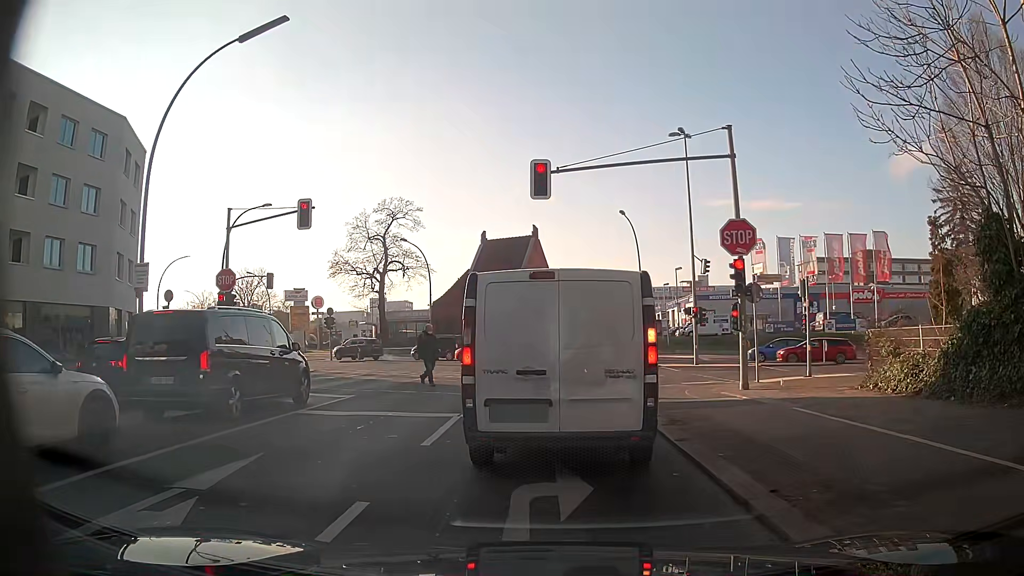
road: primary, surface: asphalt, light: Day
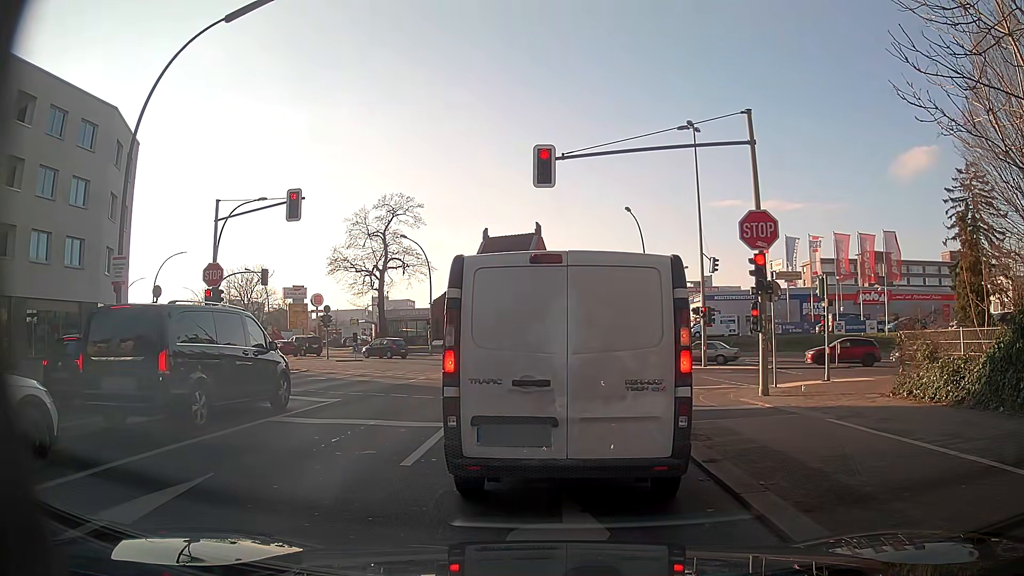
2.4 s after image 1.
(0.0, +1.3) m; 0°
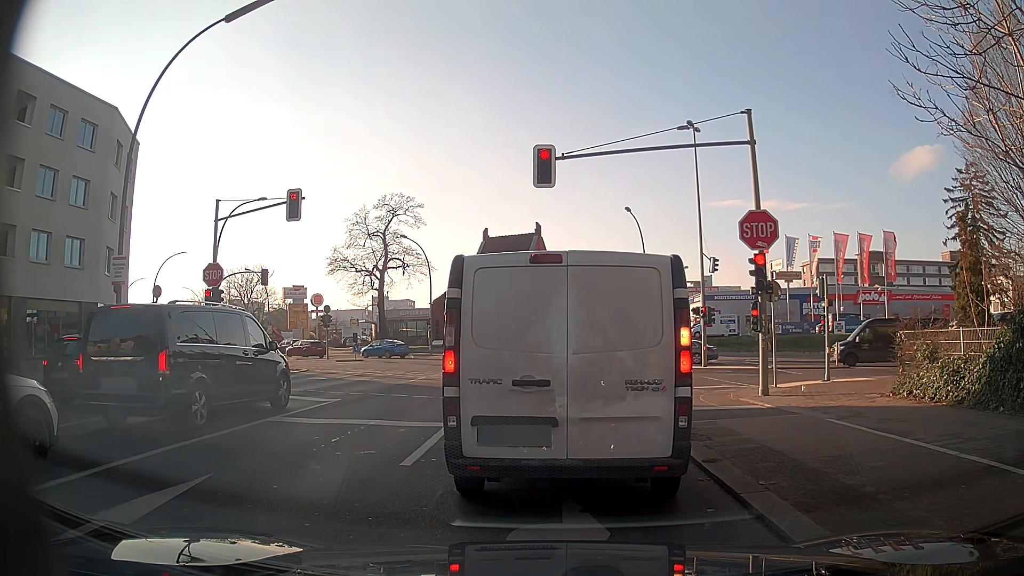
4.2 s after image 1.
(0.0, 0.0) m; 0°
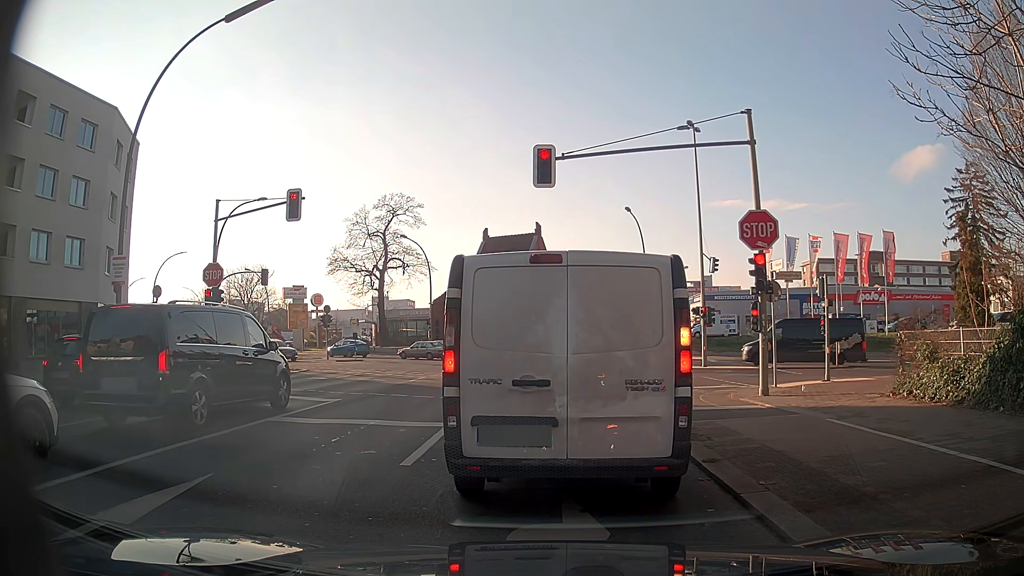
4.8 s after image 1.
(0.0, 0.0) m; 0°
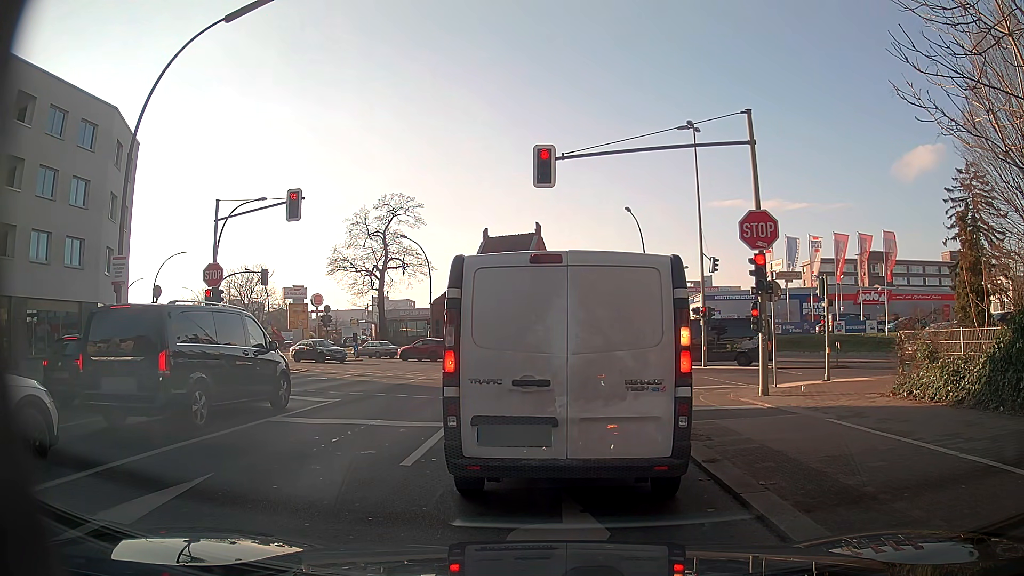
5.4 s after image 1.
(0.0, 0.0) m; 0°
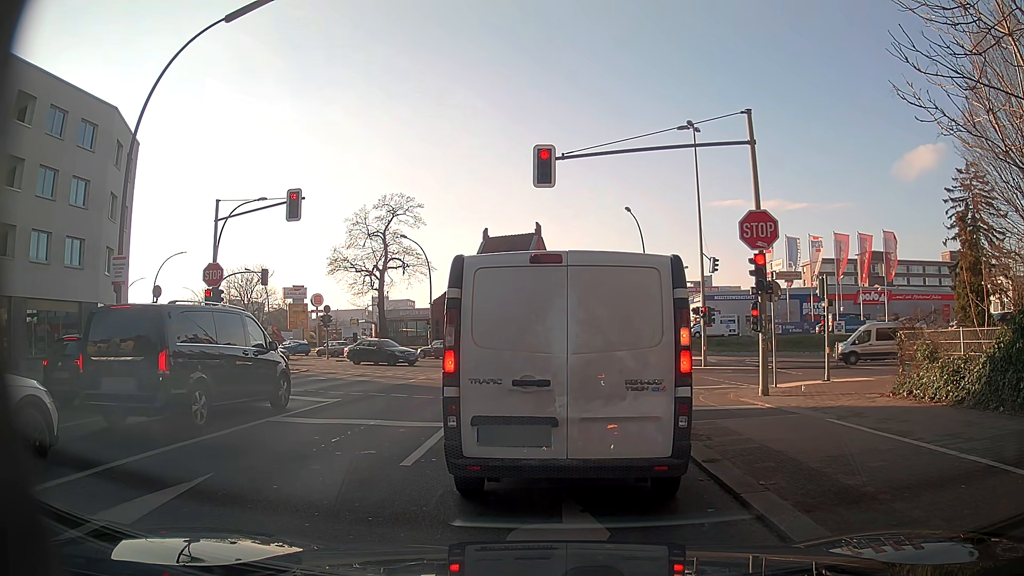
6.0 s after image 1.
(0.0, 0.0) m; 0°
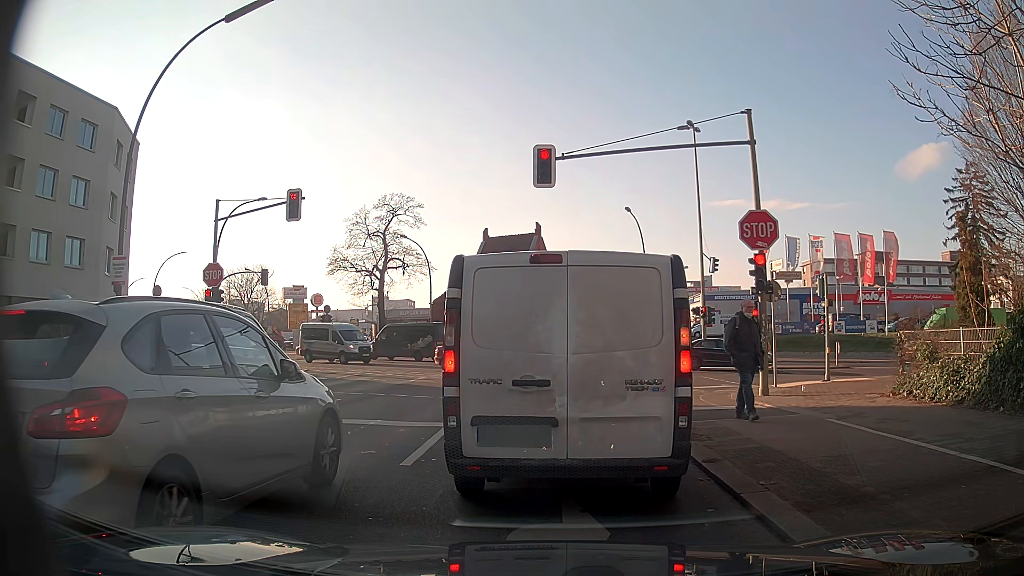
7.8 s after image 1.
(0.0, 0.0) m; 0°
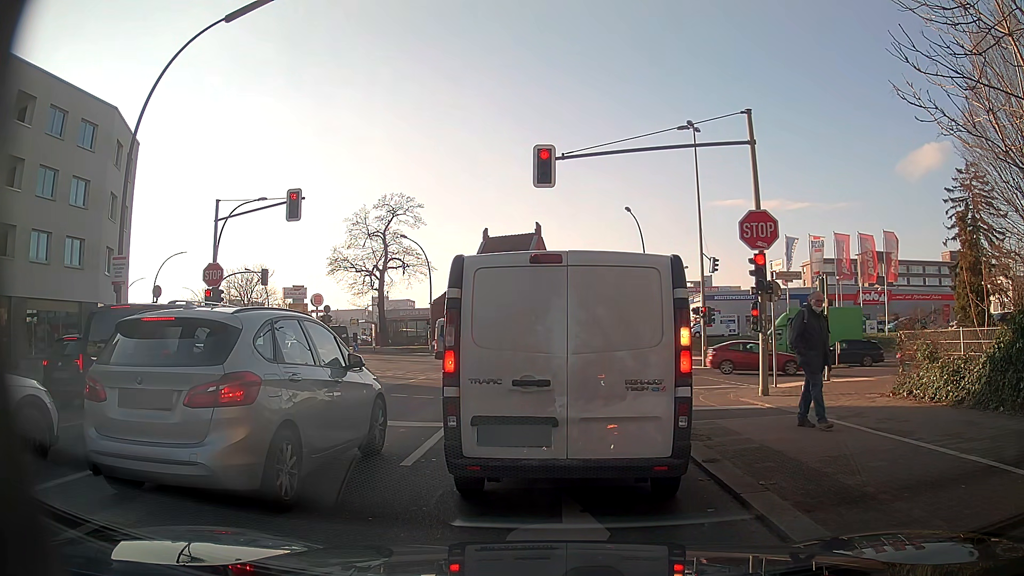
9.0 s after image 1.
(0.0, 0.0) m; 0°
